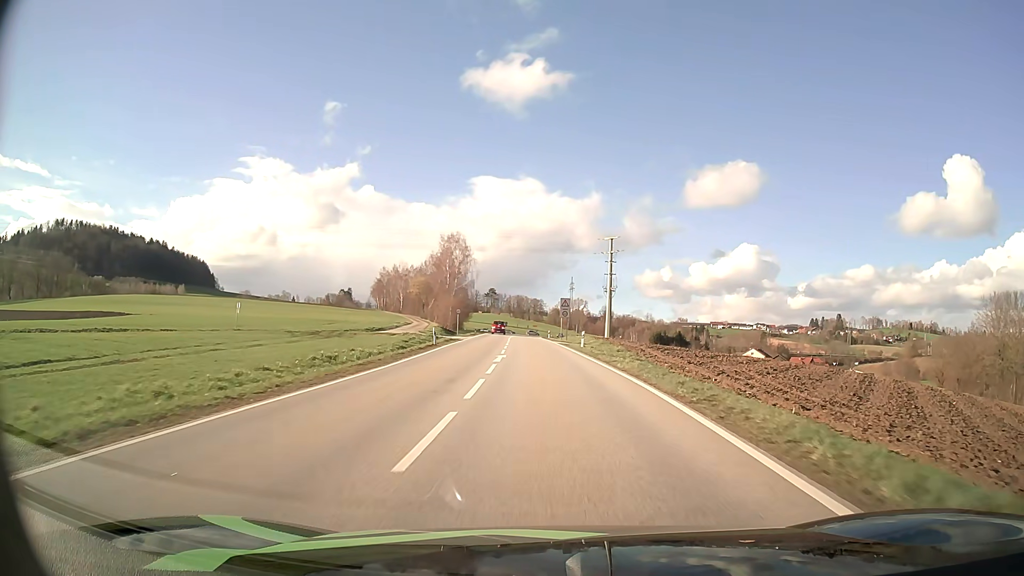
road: secondary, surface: asphalt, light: Day
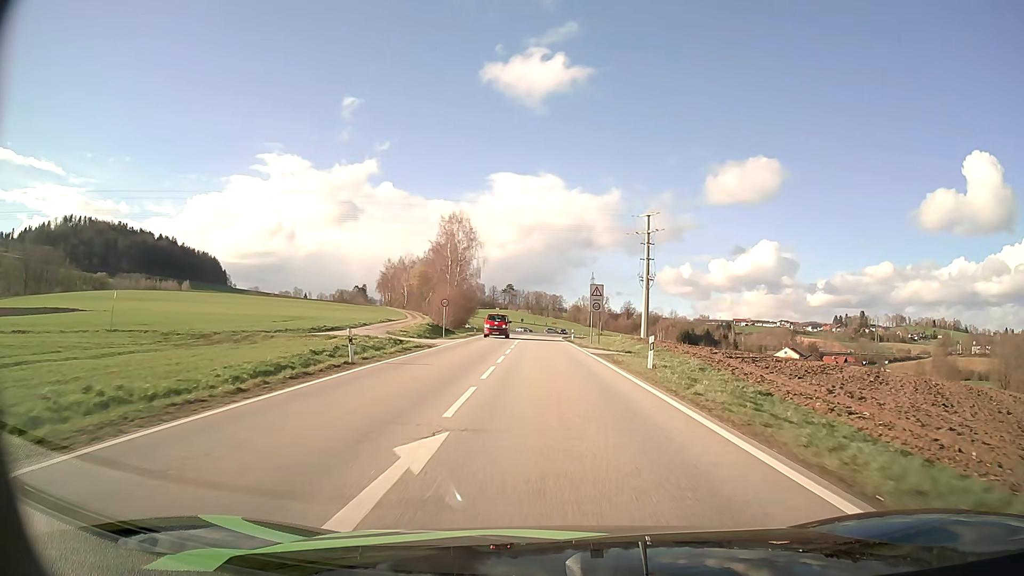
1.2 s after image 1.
(-0.3, +20.7) m; -2°
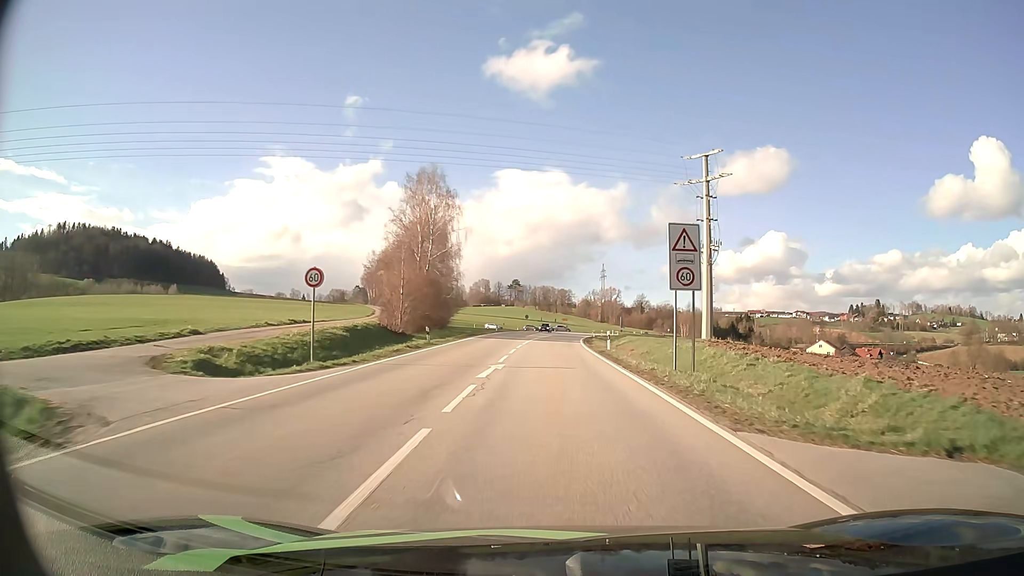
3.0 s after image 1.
(-0.3, +29.4) m; -1°
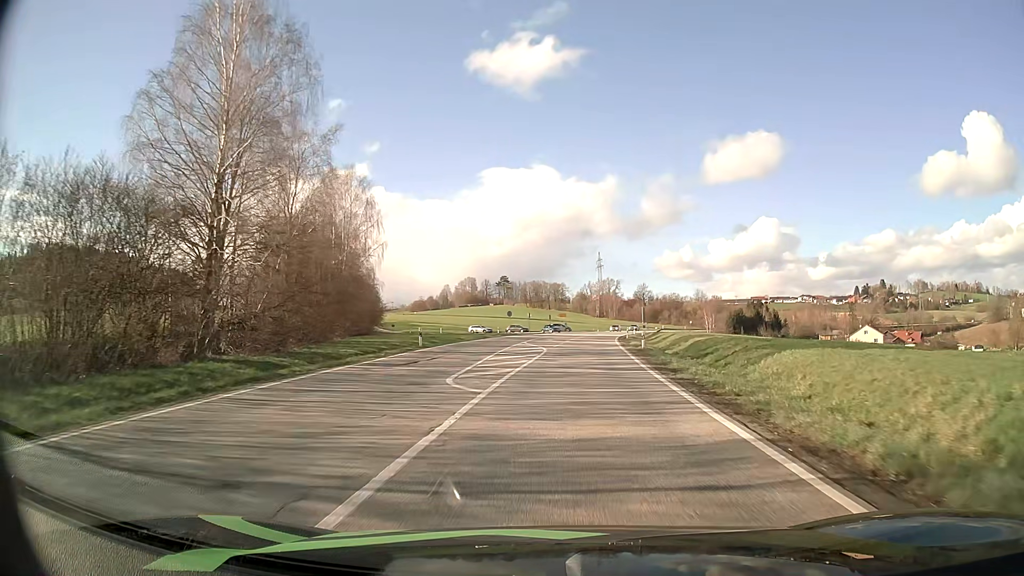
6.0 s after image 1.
(+0.3, +44.8) m; +1°
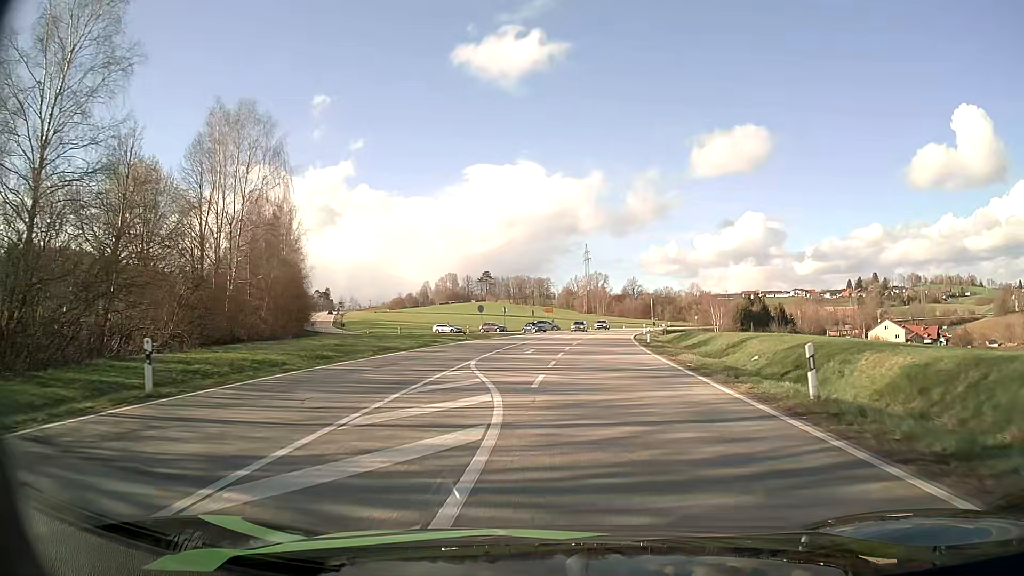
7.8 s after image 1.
(+0.2, +24.0) m; +1°
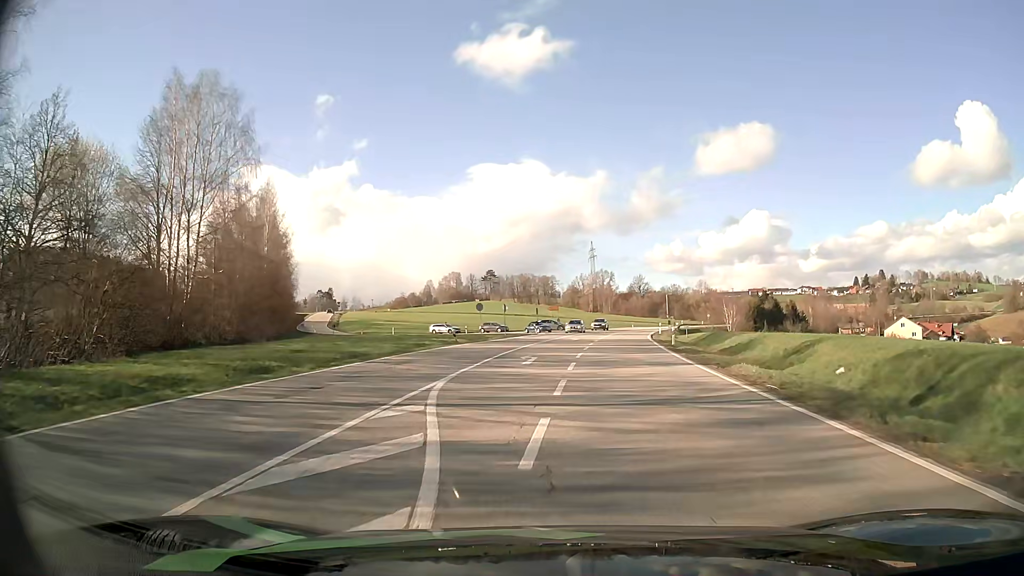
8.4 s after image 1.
(0.0, +7.4) m; 0°
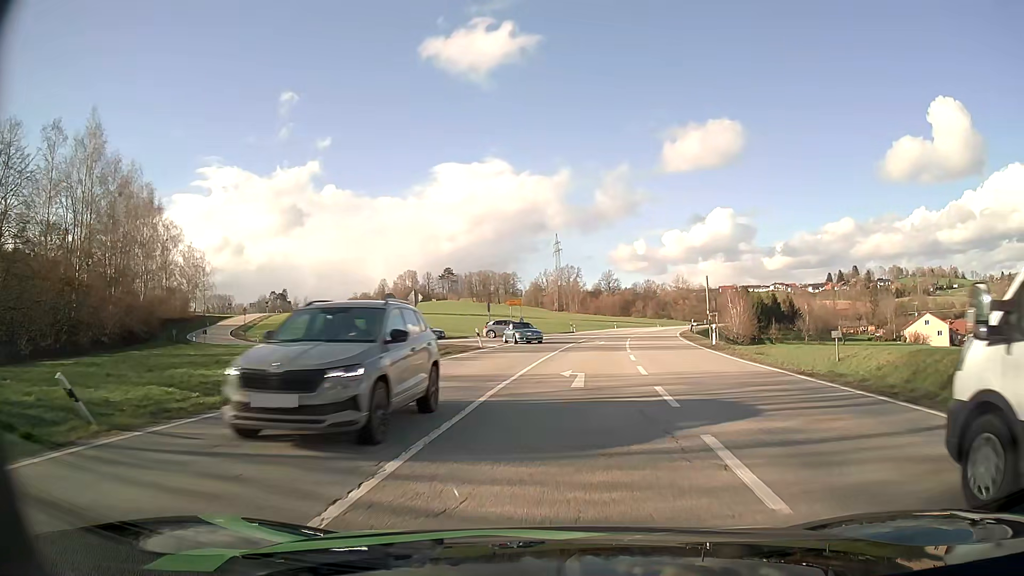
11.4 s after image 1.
(+0.1, +31.5) m; +3°
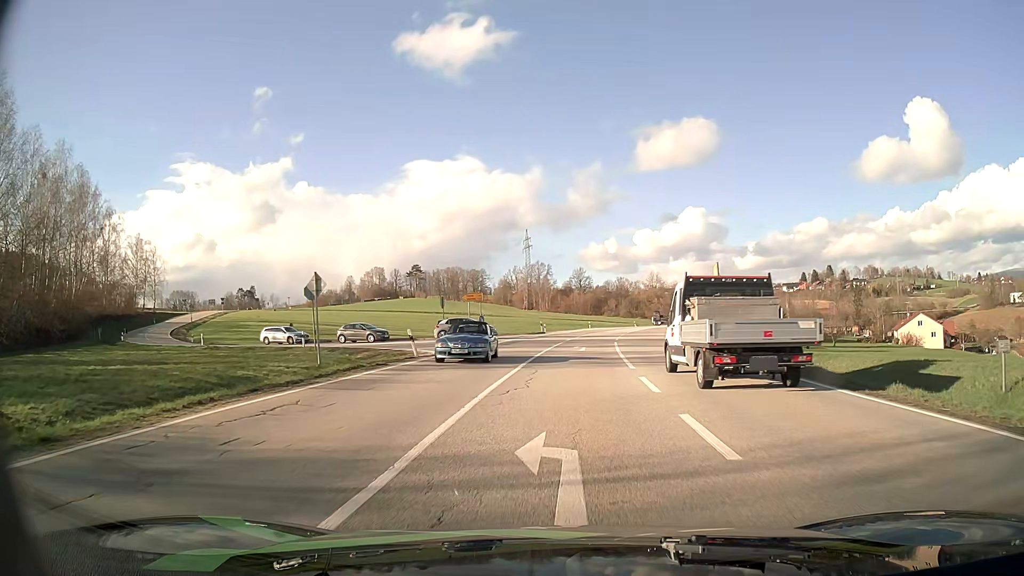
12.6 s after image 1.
(+0.2, +10.2) m; +3°
(0, +10) (+1, +20) (+1, +30) (+2, +40) (+1, +50) (-6, +57) (-16, +60) (-26, +61) (-35, +64) (-44, +69) m
